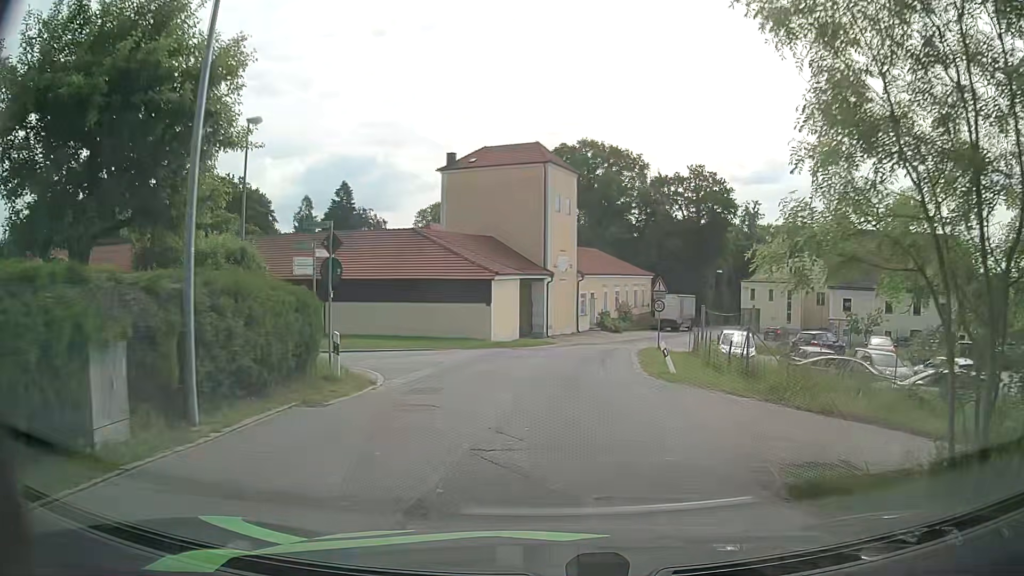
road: residential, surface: asphalt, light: Day
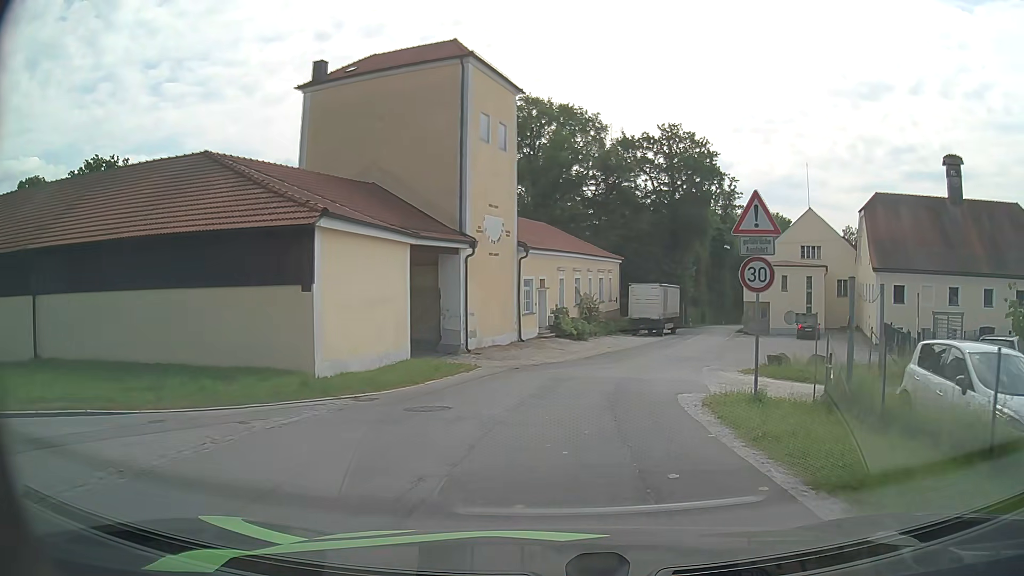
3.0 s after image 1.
(+0.8, +21.3) m; +5°
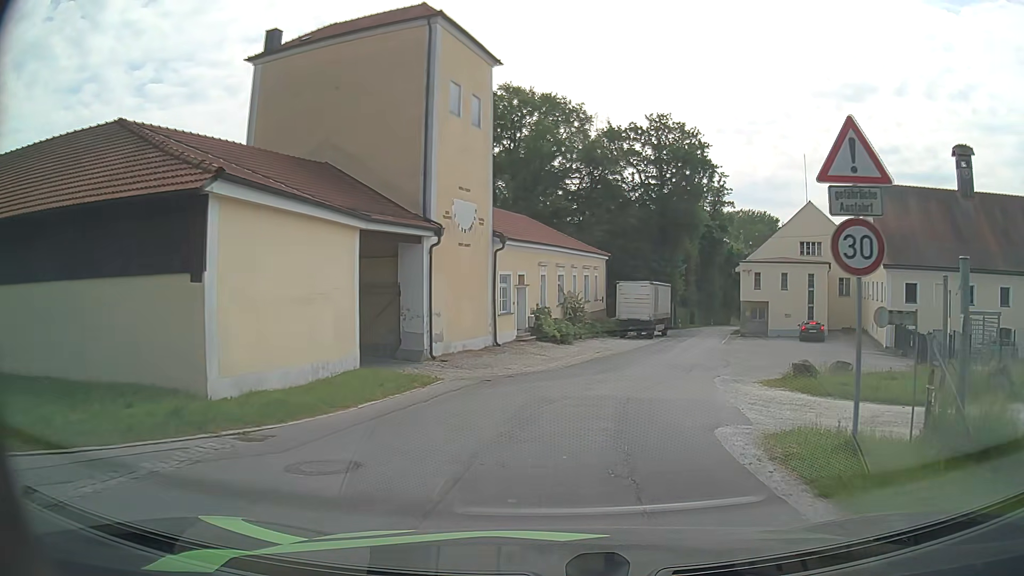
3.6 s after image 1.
(0.0, +4.4) m; +1°
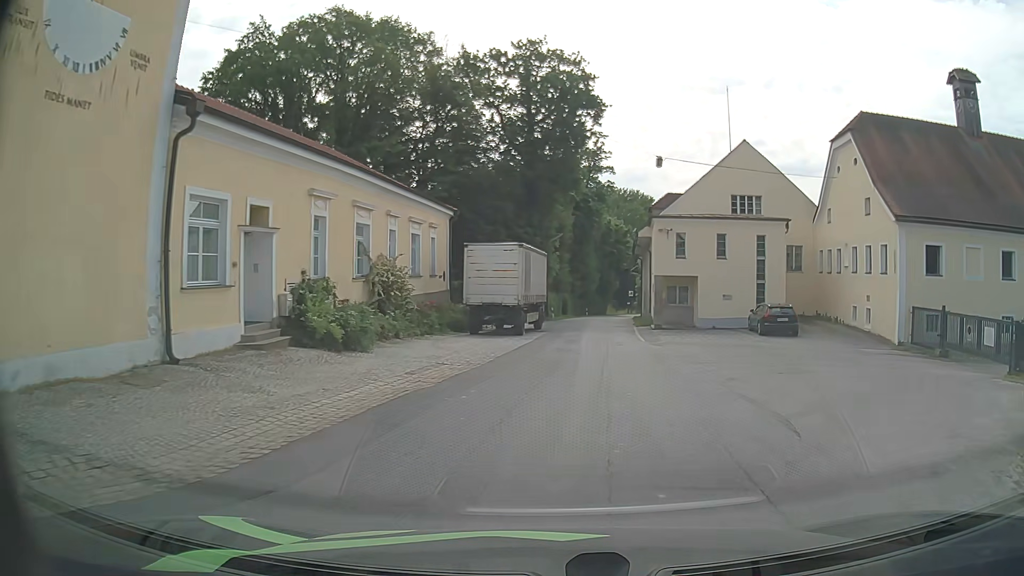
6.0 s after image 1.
(+1.8, +18.2) m; +12°
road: unclassified
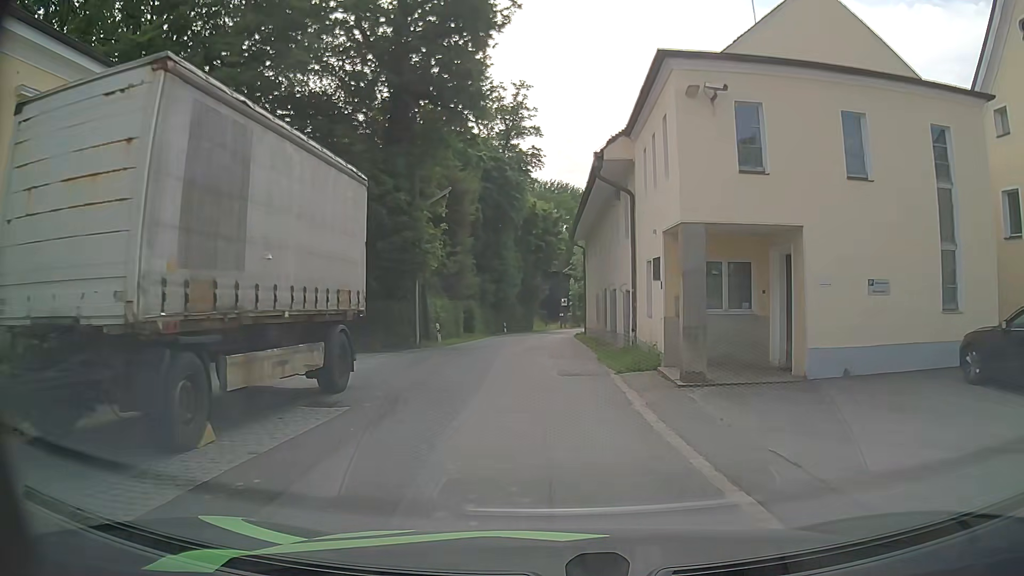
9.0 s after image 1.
(+1.7, +23.6) m; +6°
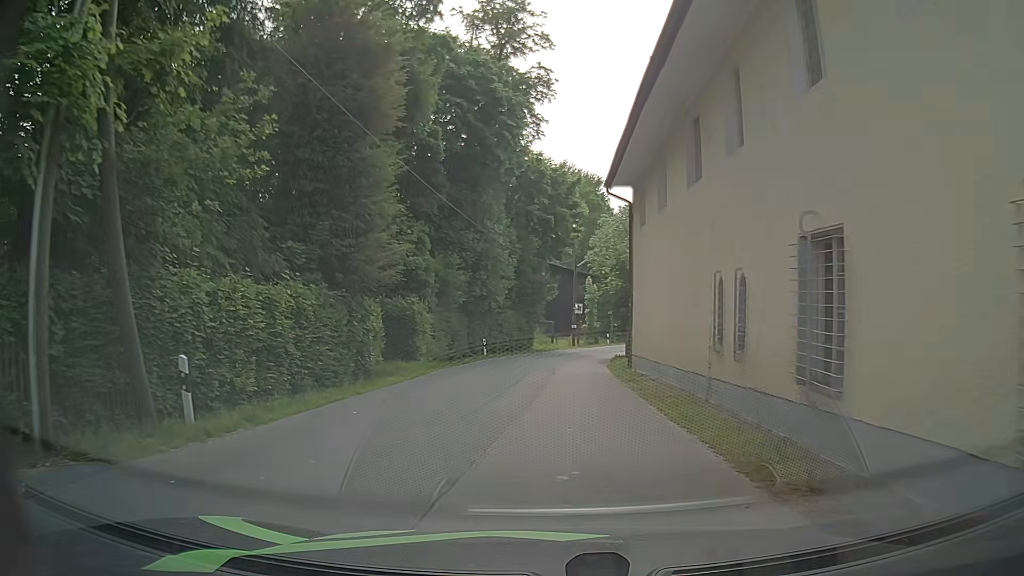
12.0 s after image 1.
(-0.3, +22.8) m; -1°
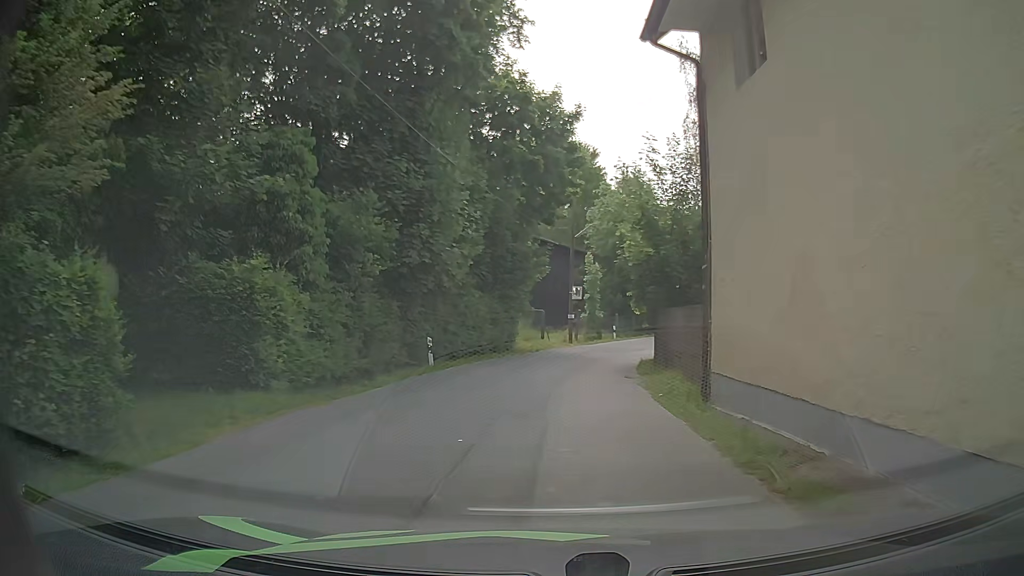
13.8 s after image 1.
(+0.2, +13.3) m; +3°
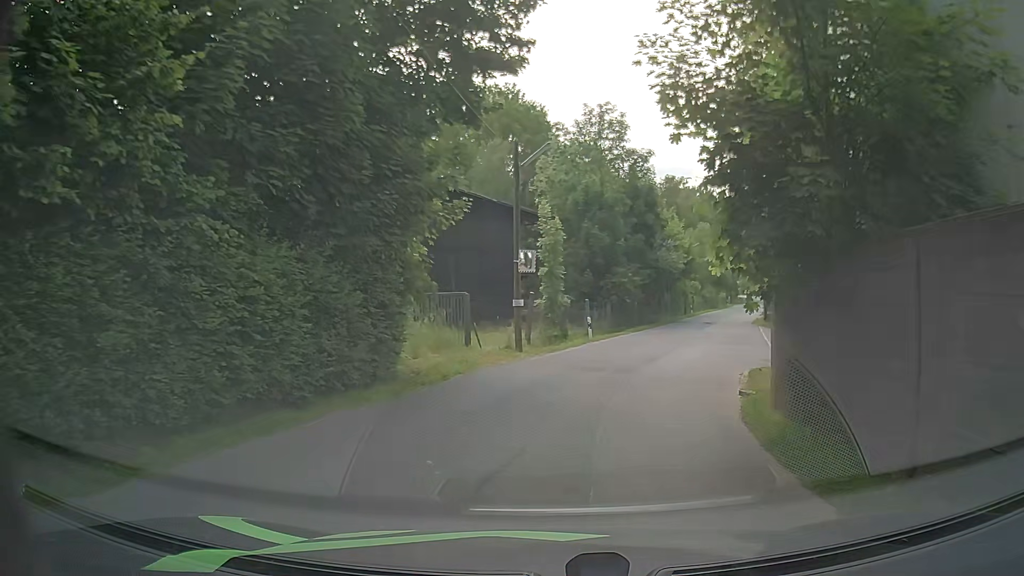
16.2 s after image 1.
(-0.1, +17.7) m; +2°
(+1, +10) (+3, +20) (+6, +29) (+10, +39) (+13, +48) (+17, +57) (+20, +67) (+24, +76) (+28, +85) (+31, +95) m
